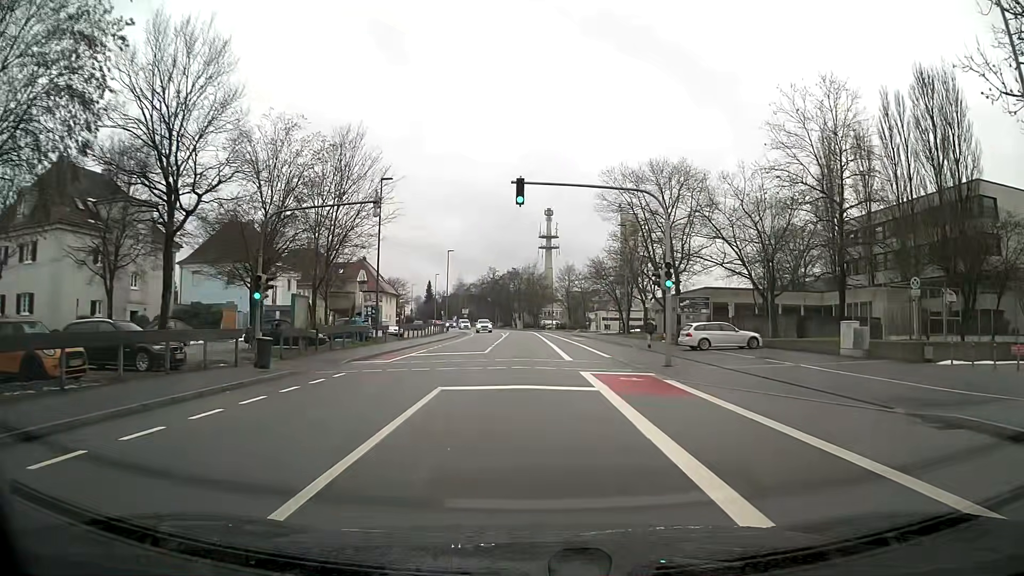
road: tertiary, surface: asphalt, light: Day
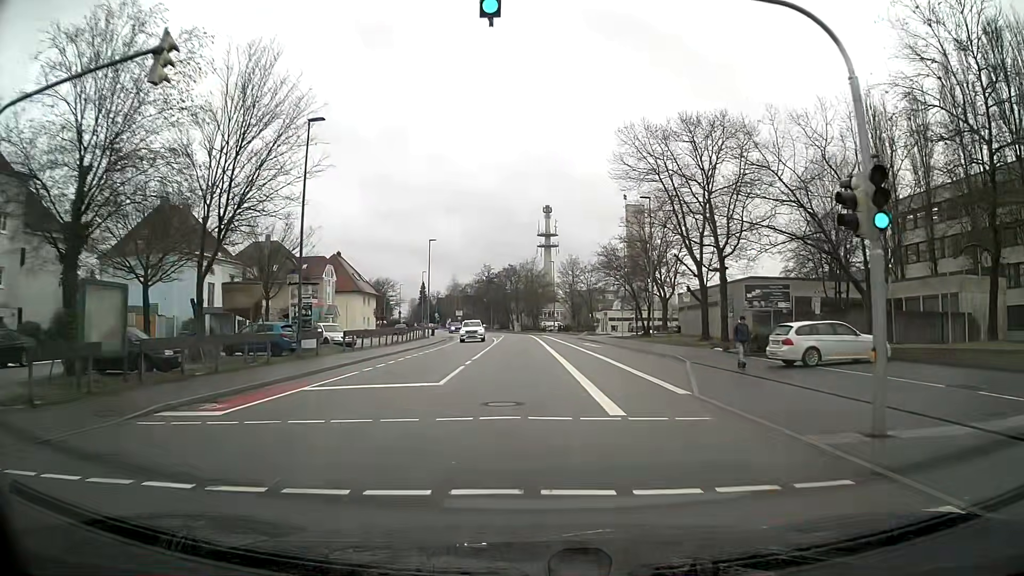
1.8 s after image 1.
(0.0, +14.0) m; 0°
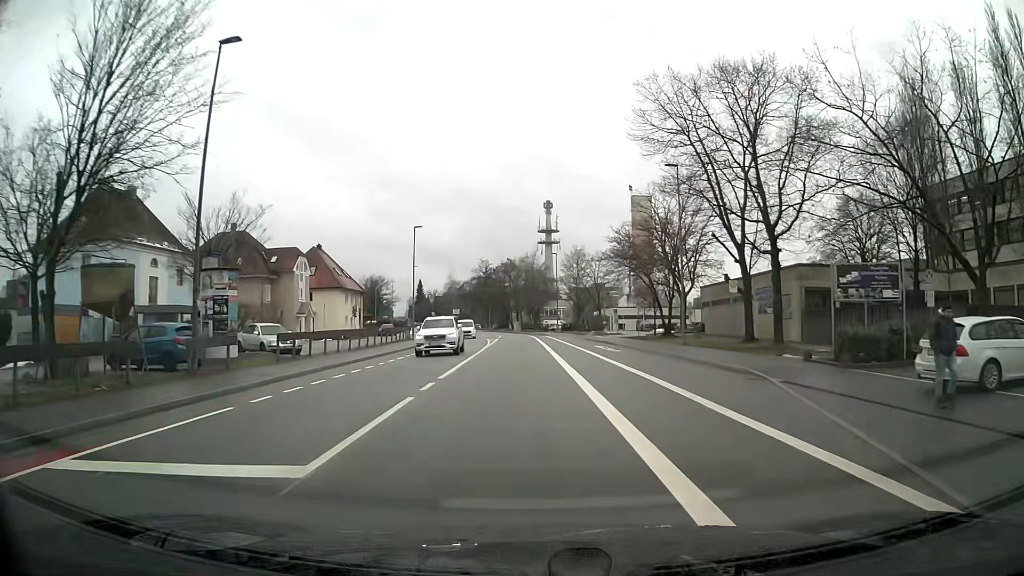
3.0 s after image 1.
(0.0, +9.3) m; 0°
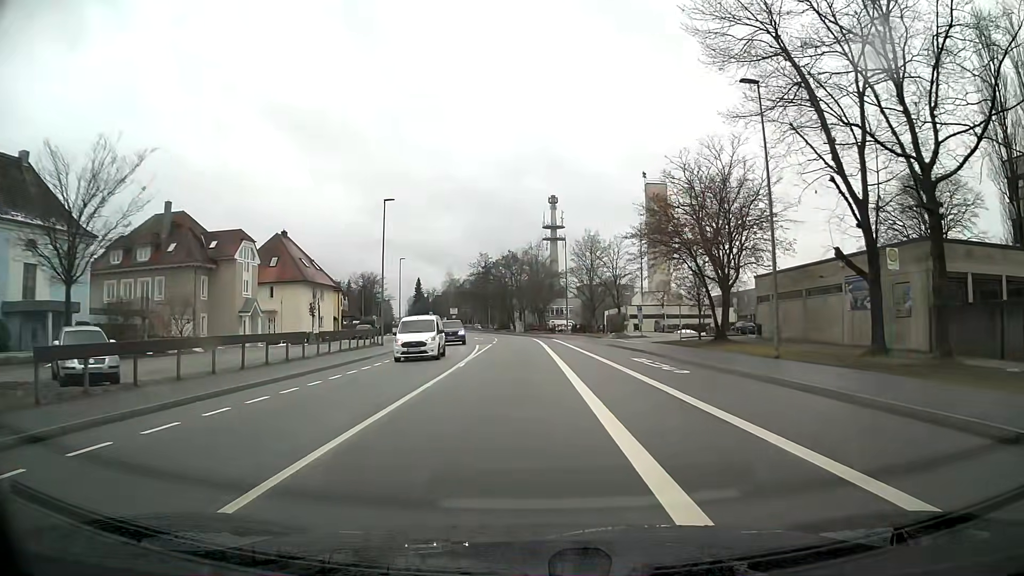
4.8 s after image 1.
(-0.1, +14.2) m; -1°
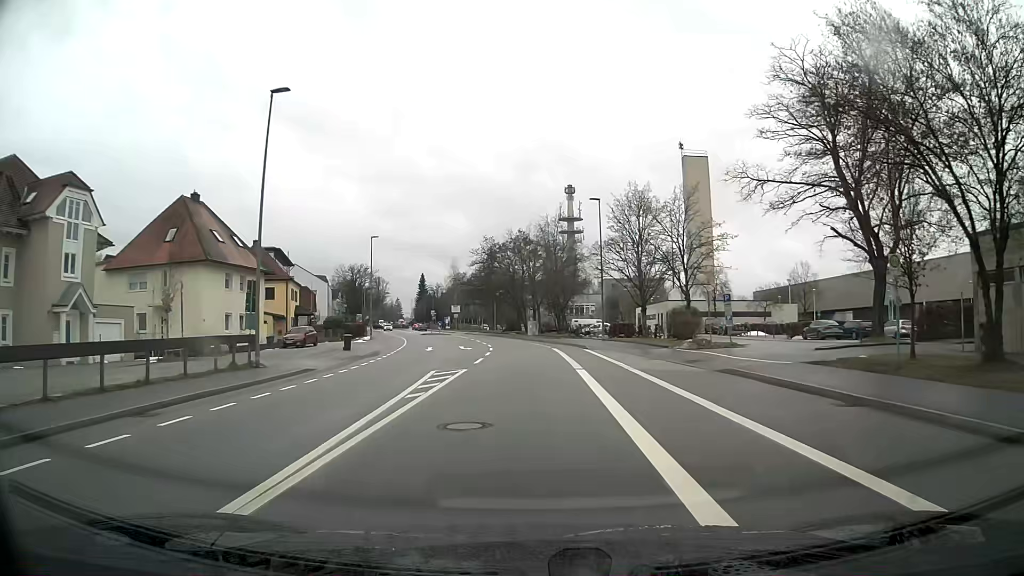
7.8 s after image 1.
(-0.2, +23.9) m; -1°
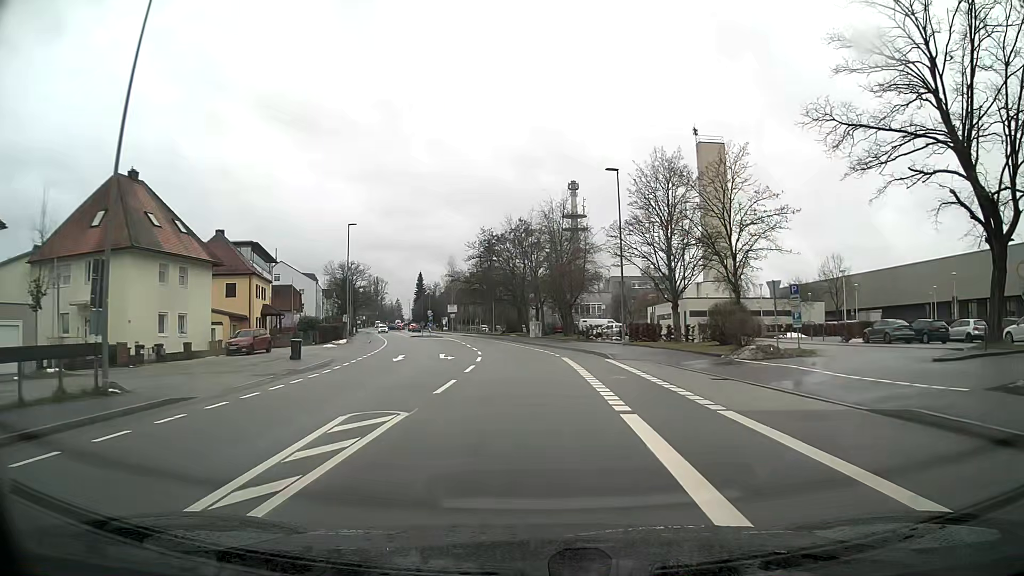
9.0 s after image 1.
(0.0, +9.6) m; 0°
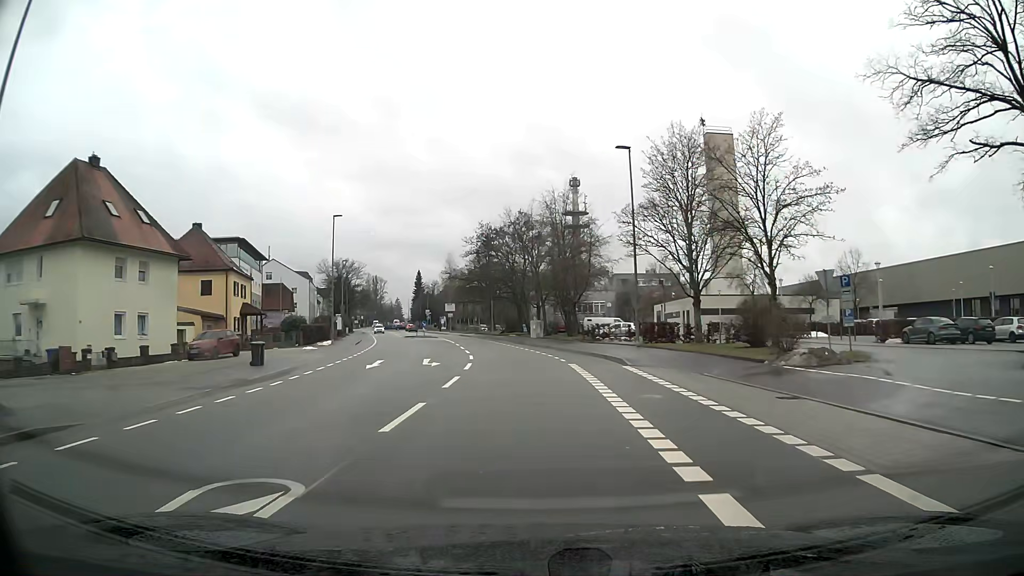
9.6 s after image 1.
(0.0, +4.8) m; 0°
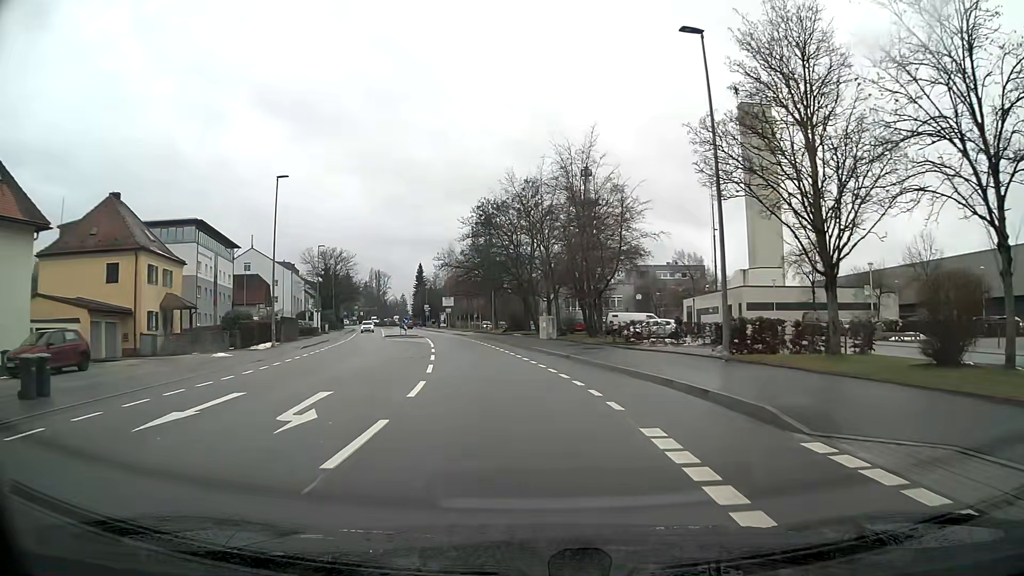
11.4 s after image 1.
(-0.1, +14.4) m; -2°
(0, +10) (-1, +20) (-2, +30) (-4, +40) (-5, +50) (-8, +59) (-10, +69) (-12, +79) (-14, +89) (-16, +98) m
